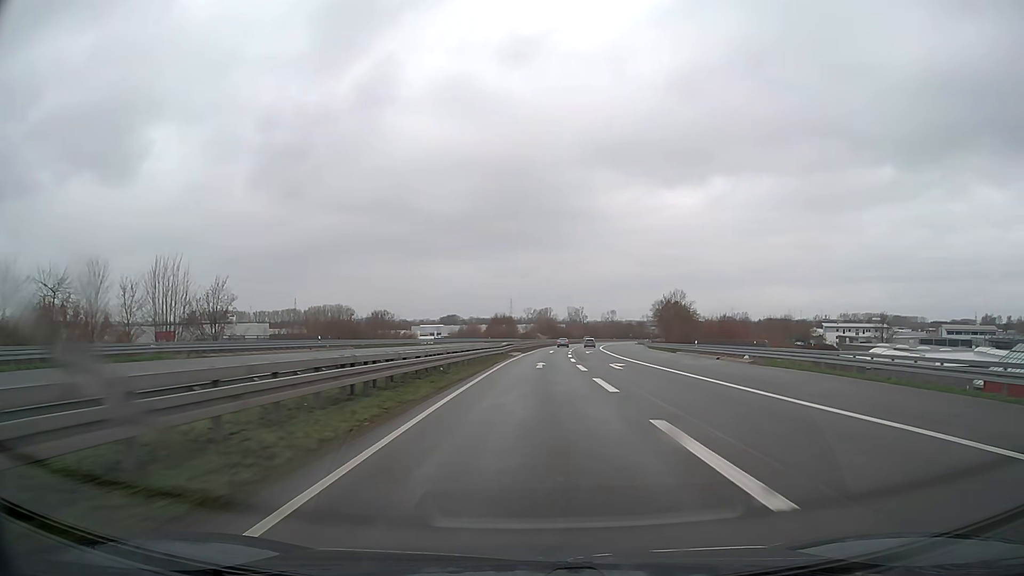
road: trunk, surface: asphalt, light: Day
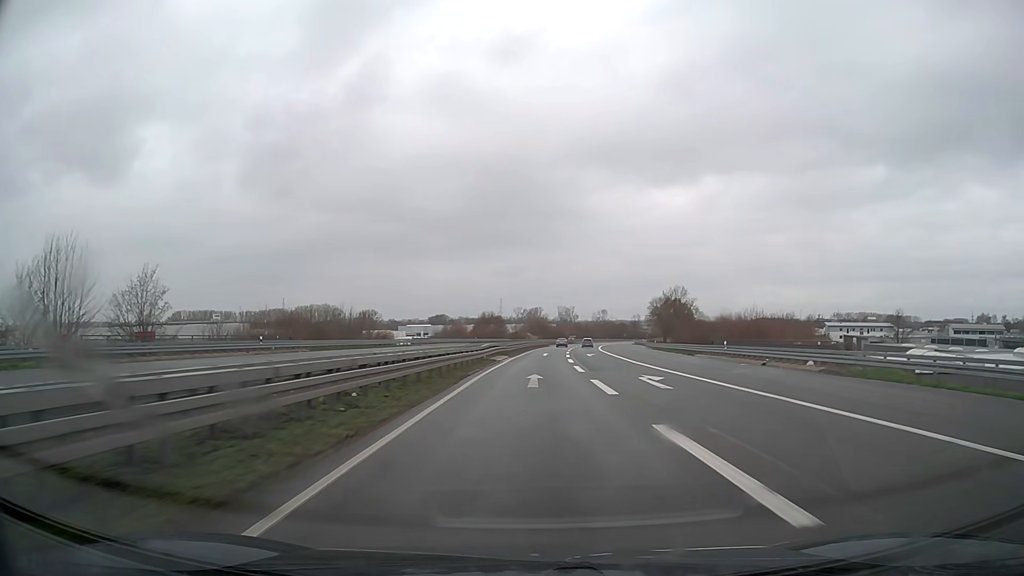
(+0.1, +12.6) m; +1°
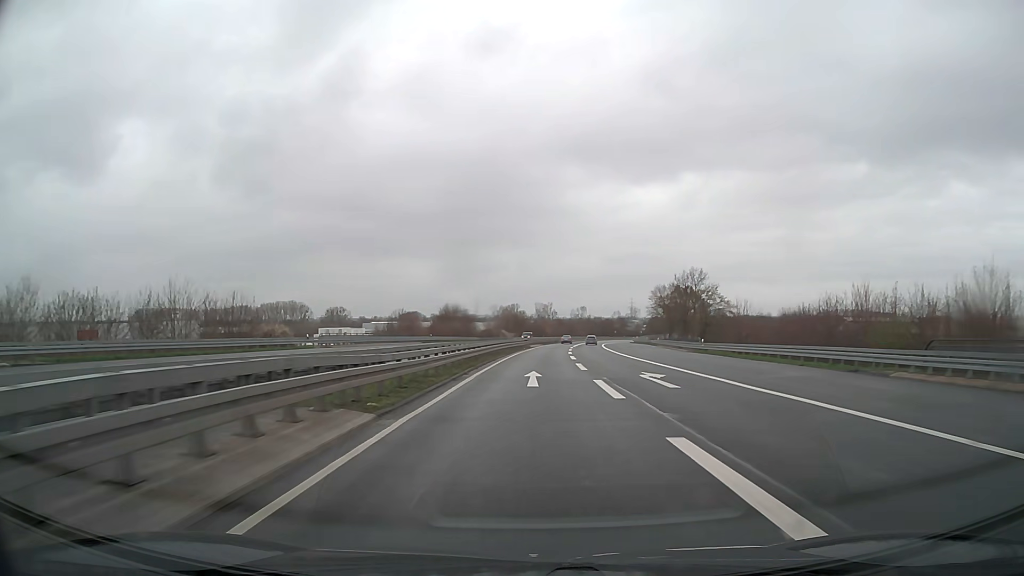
(+0.6, +37.8) m; +2°
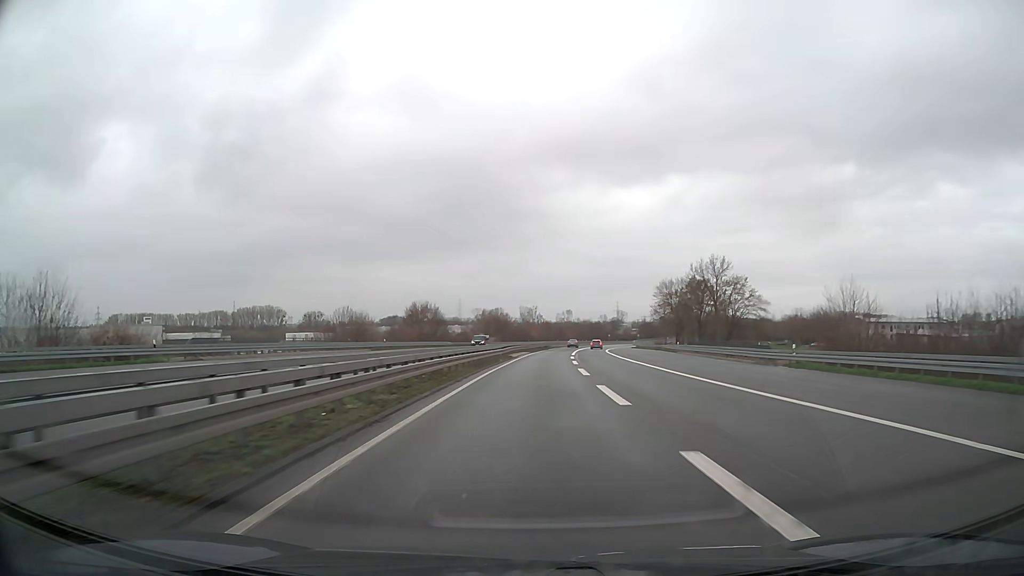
(+0.3, +25.1) m; +1°
(0, +10) (0, +20) (0, +30) (+1, +40) (+1, +50) (+2, +60) (+2, +70) (+3, +80) (+4, +90) (+5, +100) m
